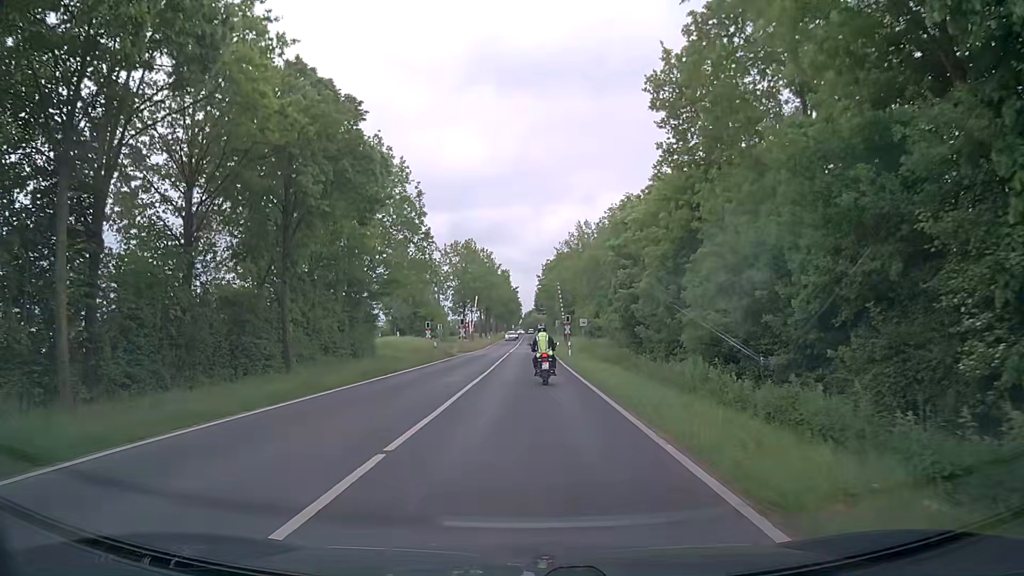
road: secondary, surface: asphalt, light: Day
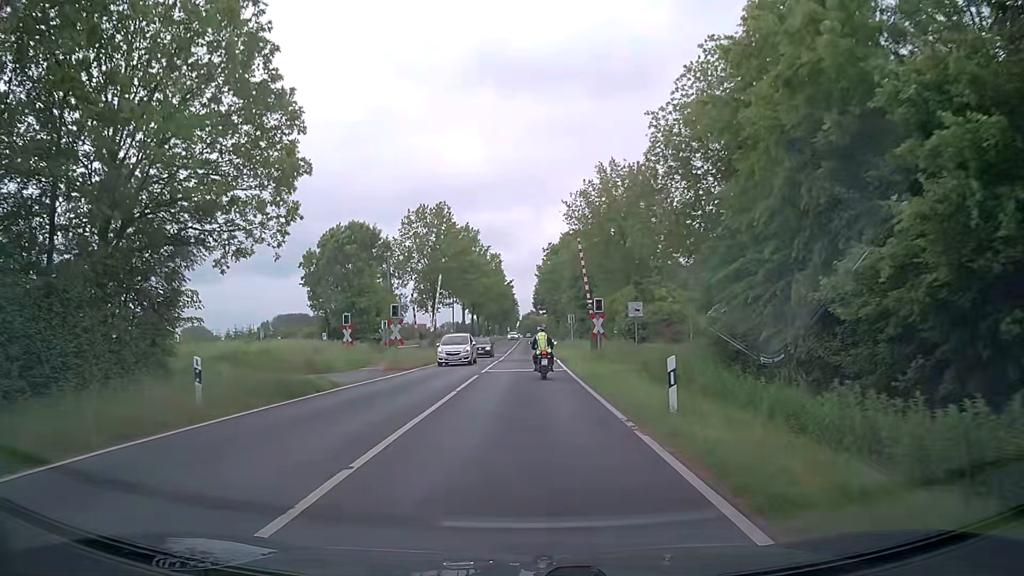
(+0.2, +29.7) m; 0°
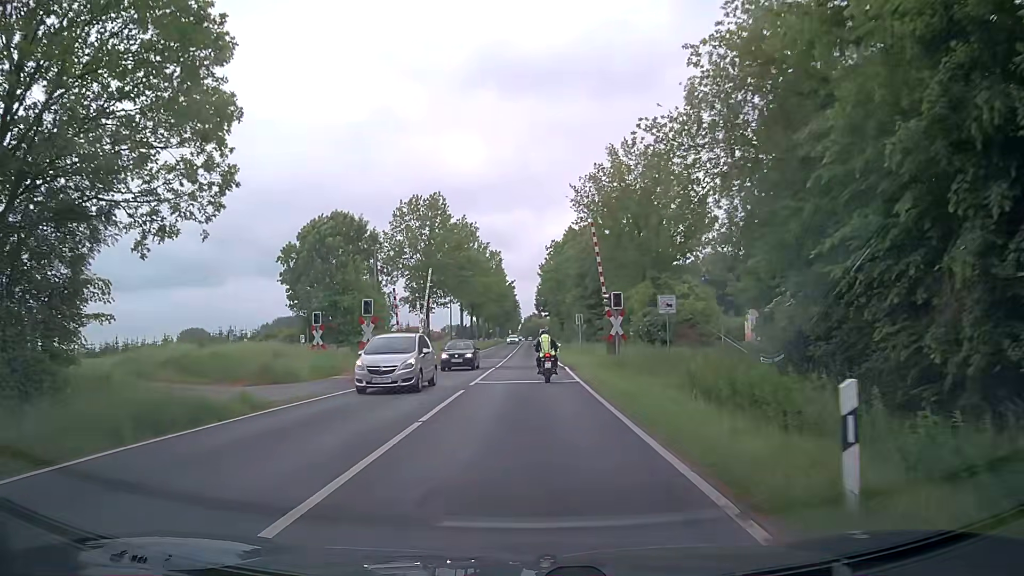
(0.0, +6.0) m; -1°
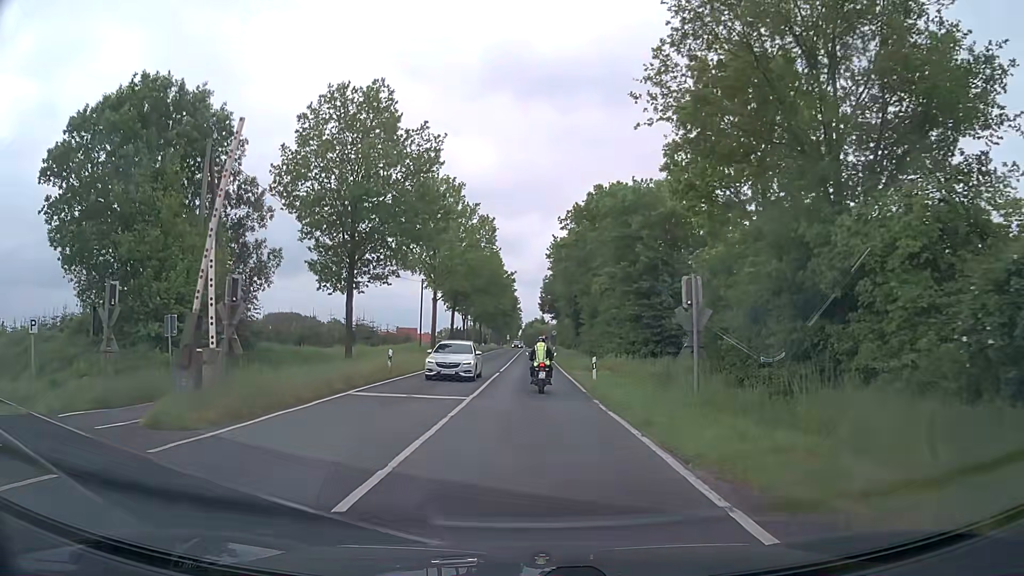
(+0.1, +29.7) m; -1°
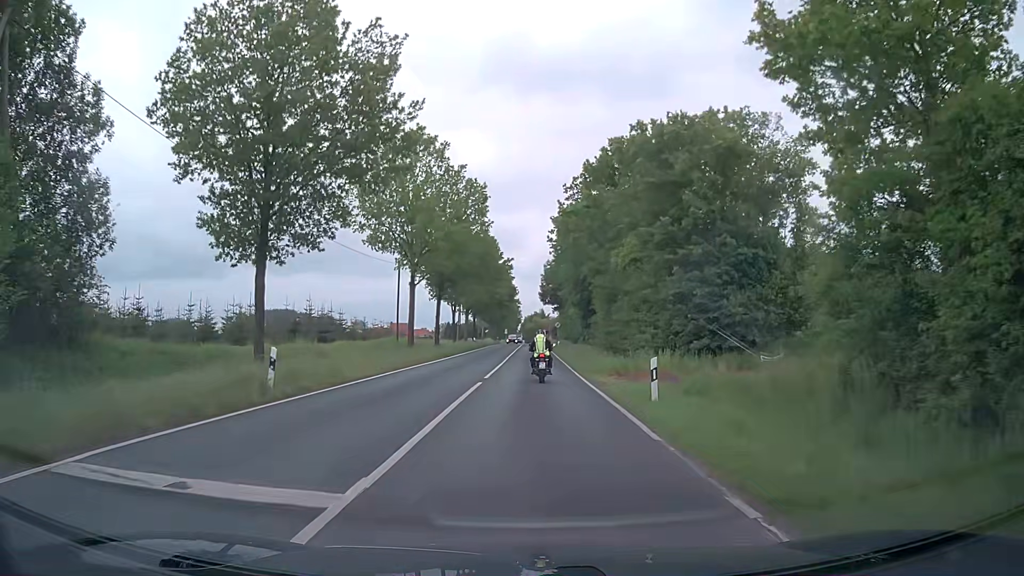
(+0.2, +12.4) m; +1°
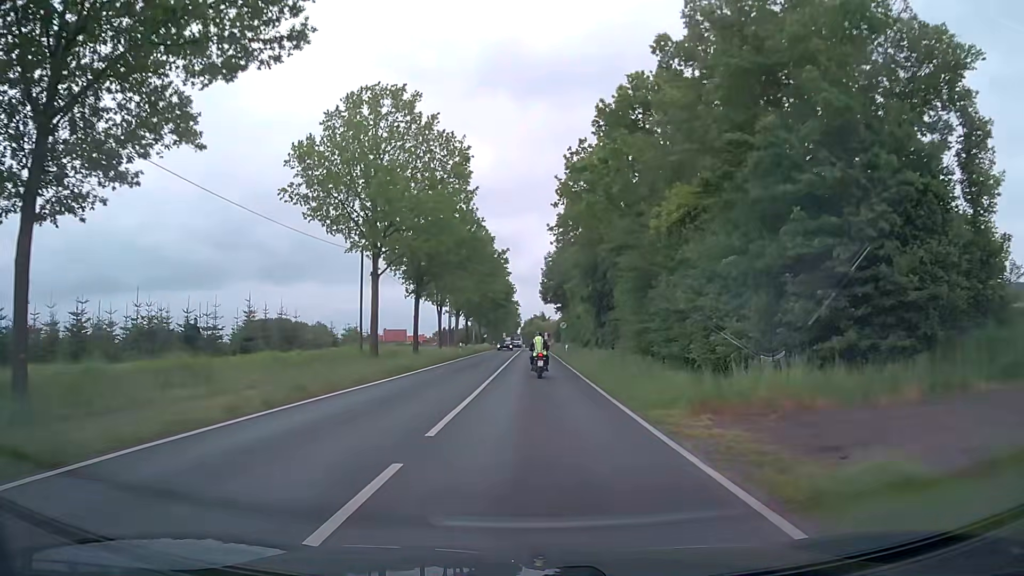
(0.0, +13.0) m; 0°
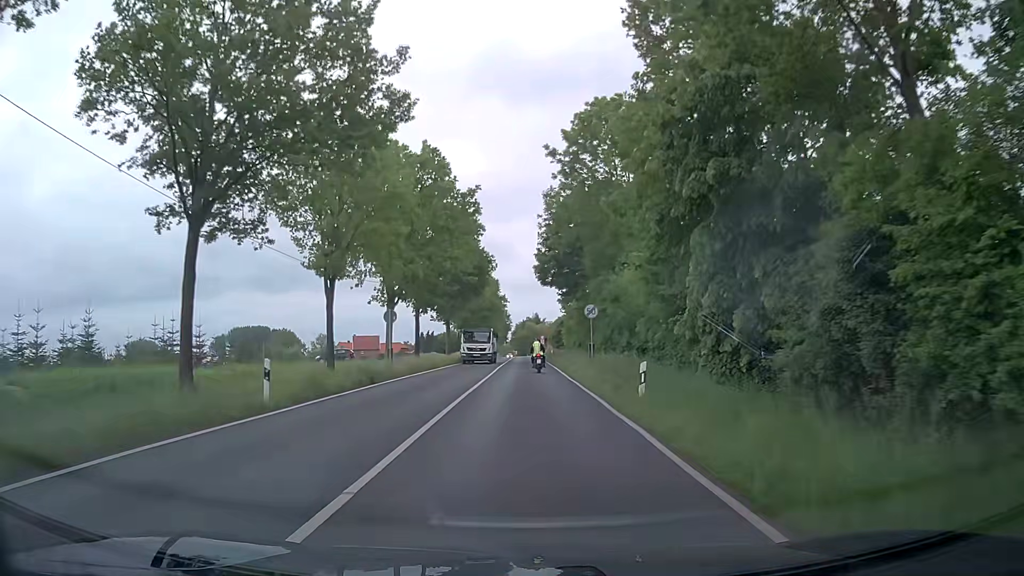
(+0.1, +37.5) m; 0°
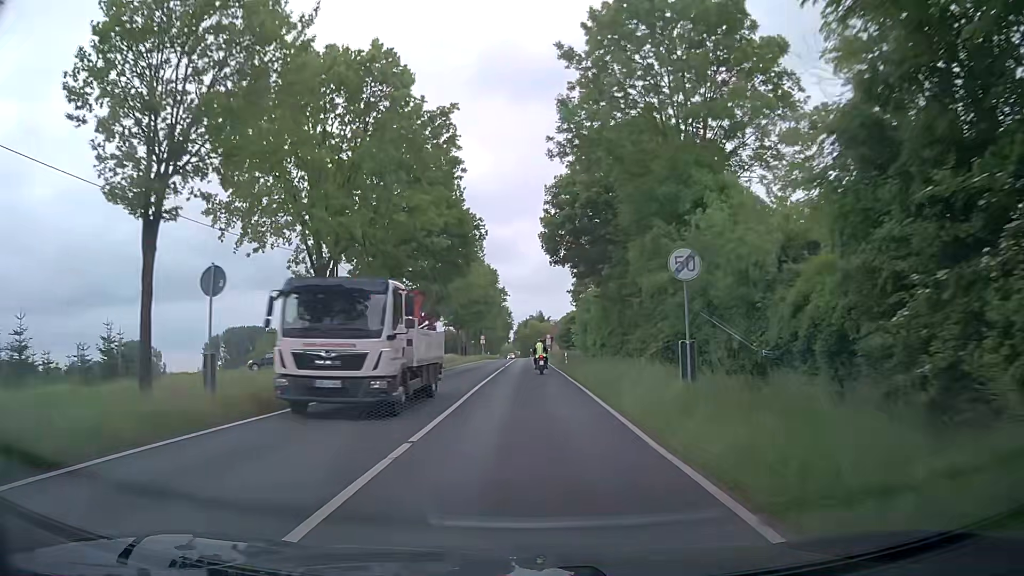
(-0.1, +17.9) m; -1°
(0, +10) (0, +20) (0, +30) (0, +40) (0, +50) (0, +60) (+1, +70) (+1, +80) (+1, +90) (+1, +100) m
